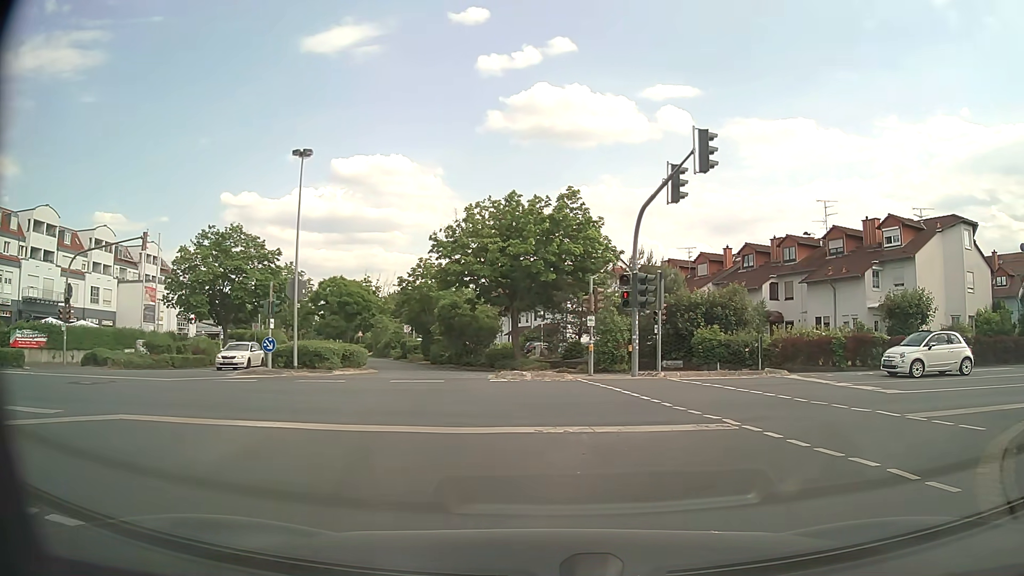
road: unclassified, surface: asphalt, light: Day
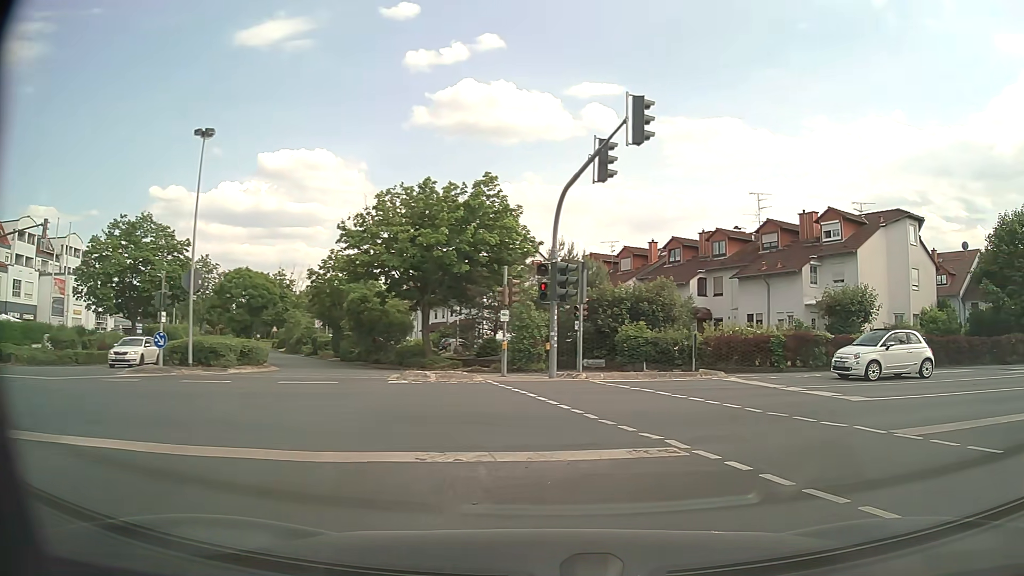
(+0.1, +2.5) m; +6°
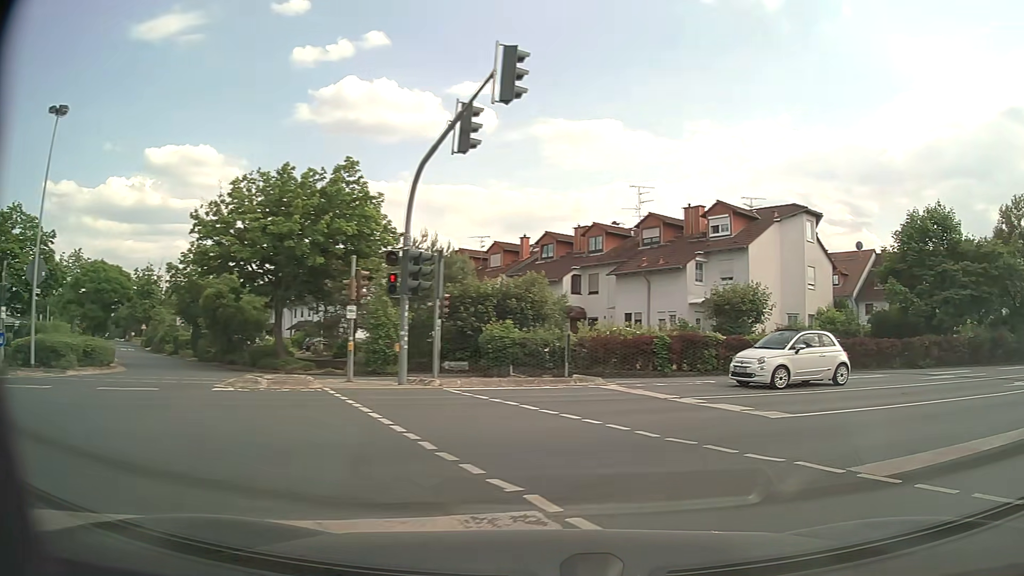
(+0.3, +2.9) m; +11°
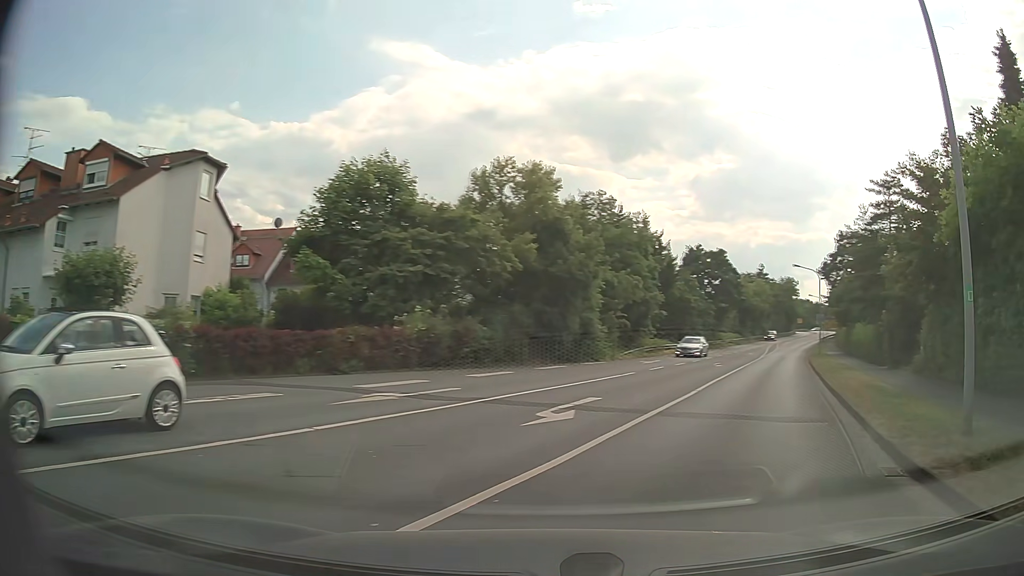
(+4.1, +9.4) m; +49°
(+2, +10) (+6, +19) (+9, +28) (+13, +38) (+16, +47) (+20, +56) (+24, +66) (+28, +75) (+32, +84) (+36, +93) m
